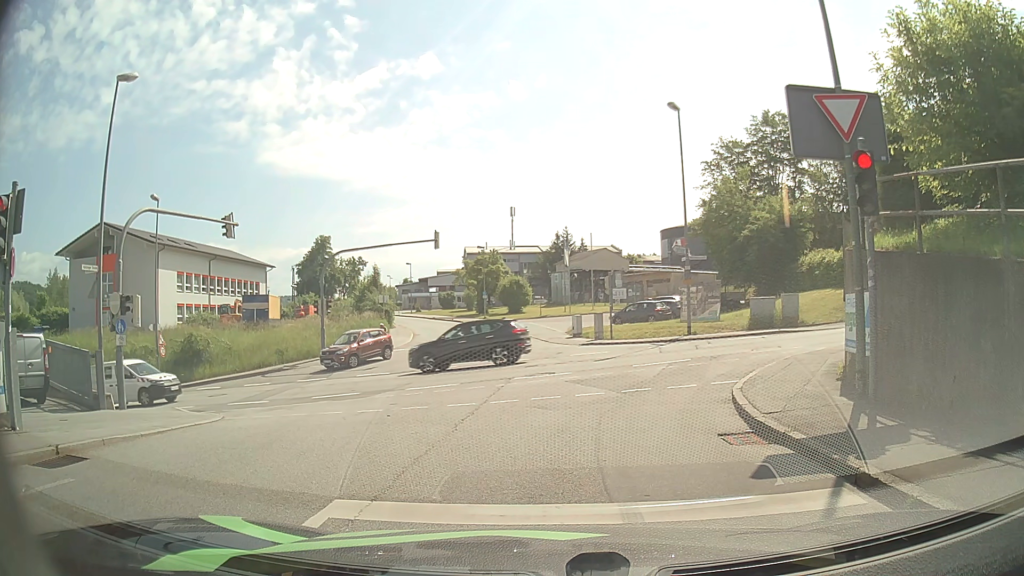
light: Day
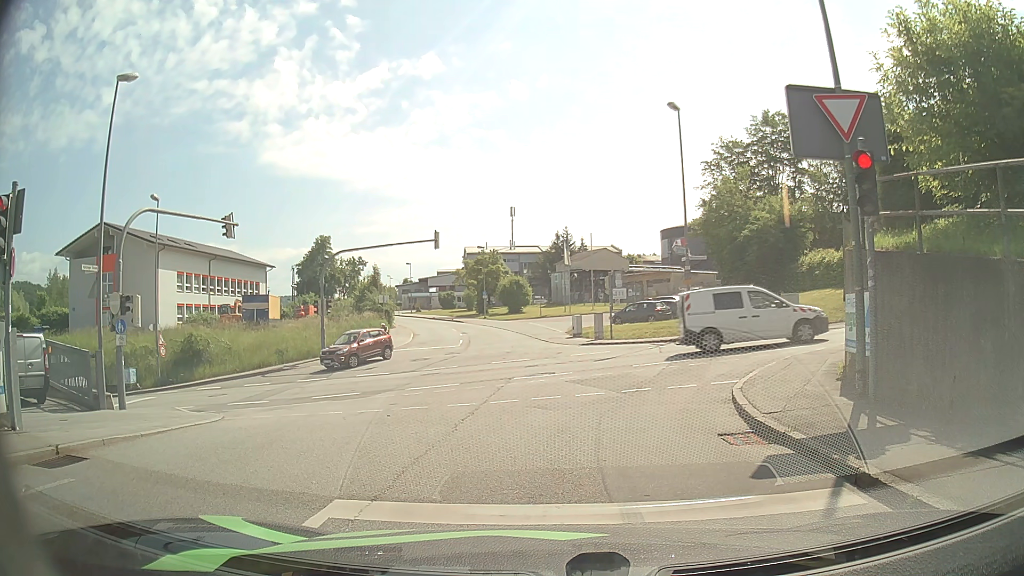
(0.0, 0.0) m; 0°
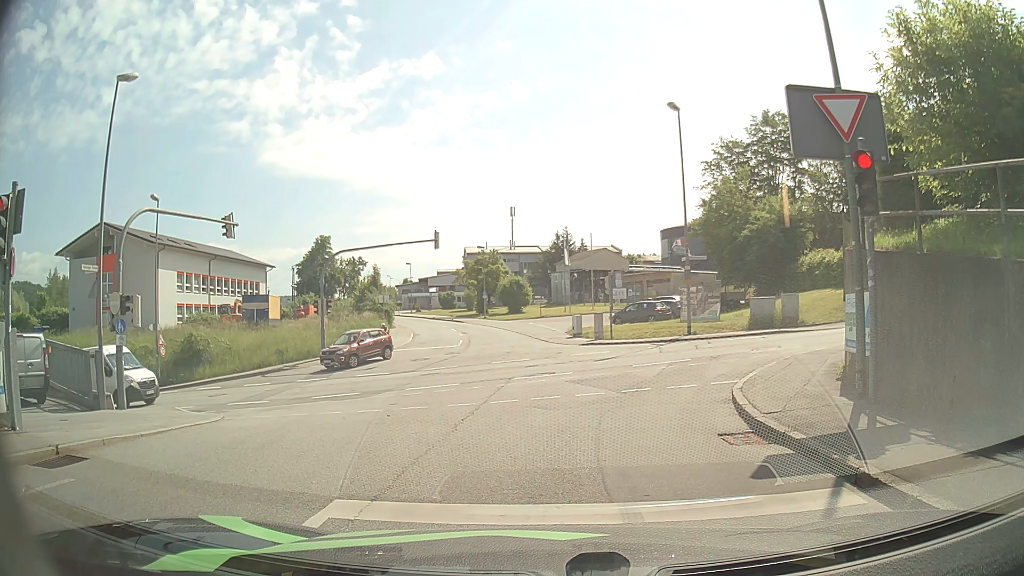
(0.0, 0.0) m; 0°
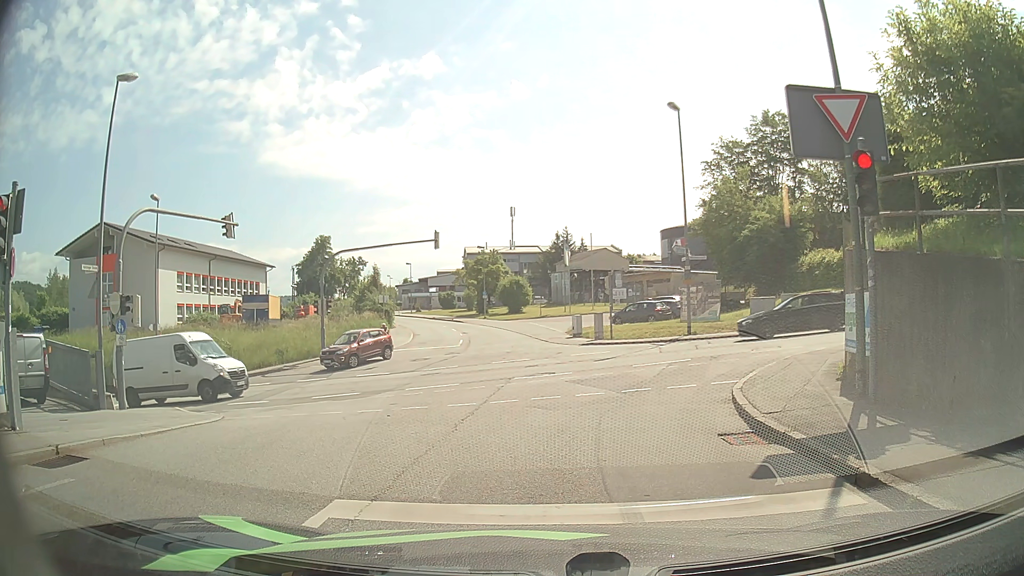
(0.0, 0.0) m; 0°
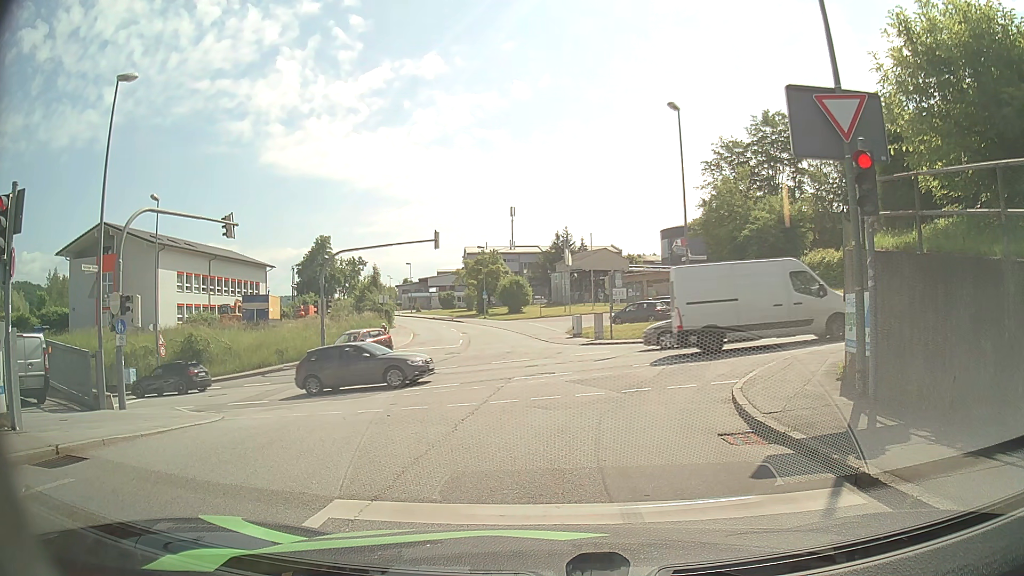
(0.0, 0.0) m; 0°
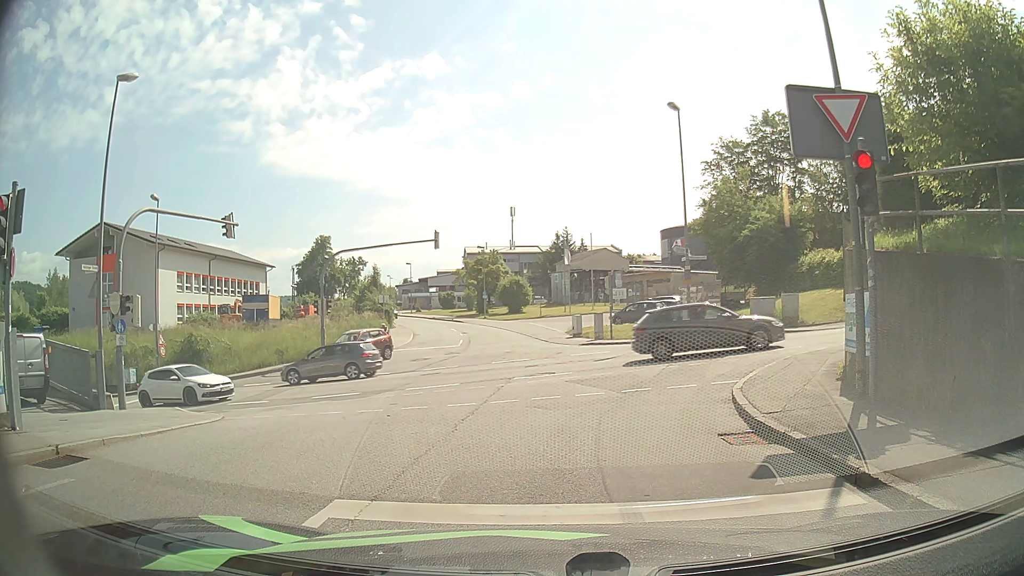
(0.0, 0.0) m; 0°
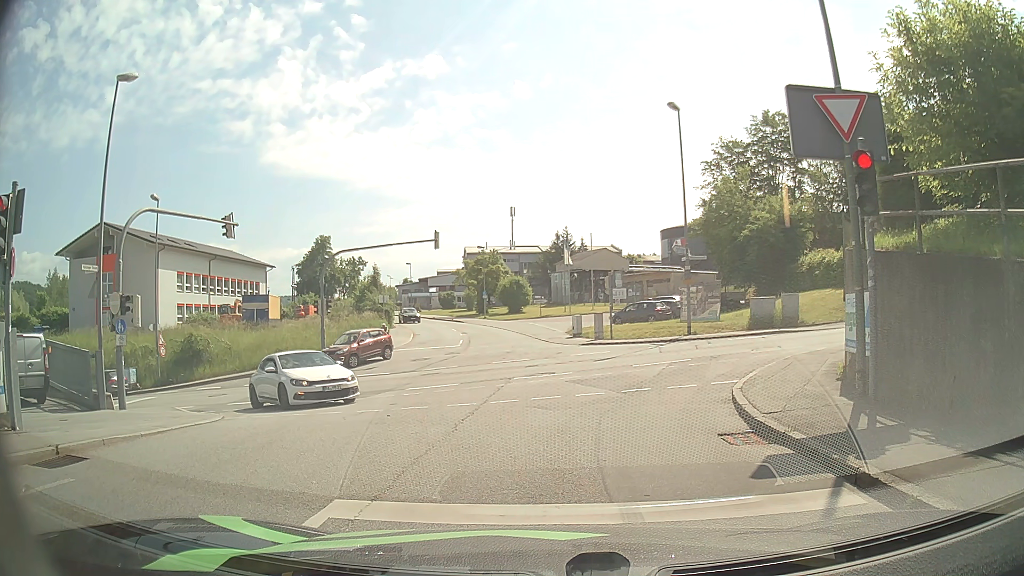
(0.0, 0.0) m; 0°
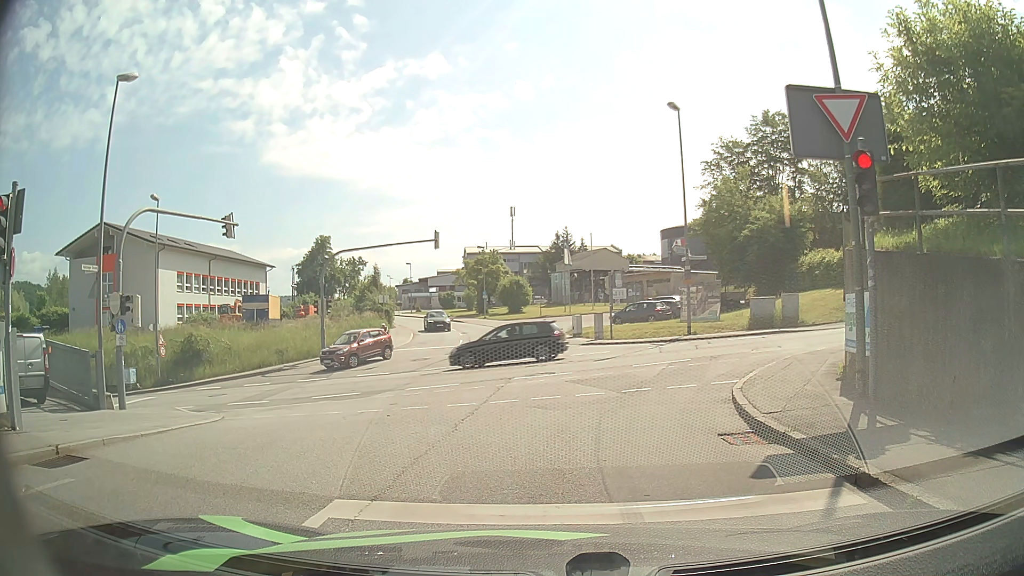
(0.0, 0.0) m; 0°
